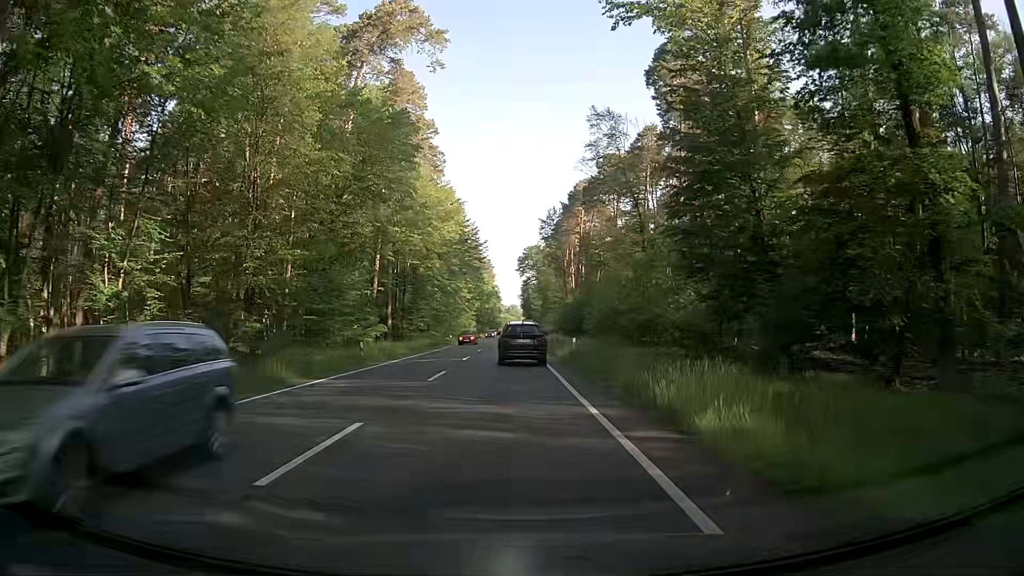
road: primary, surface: asphalt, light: Day
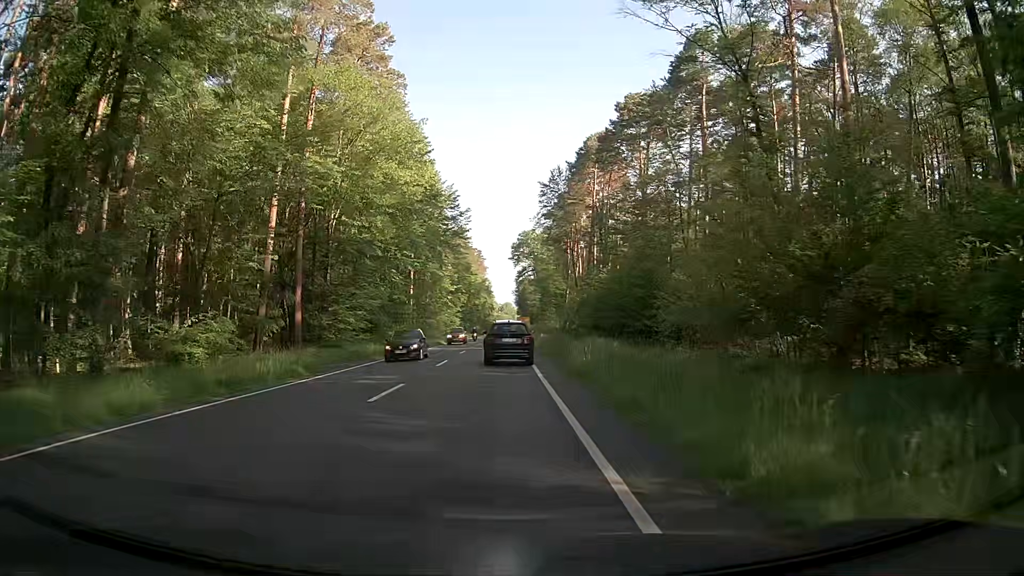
(+0.1, +30.0) m; 0°
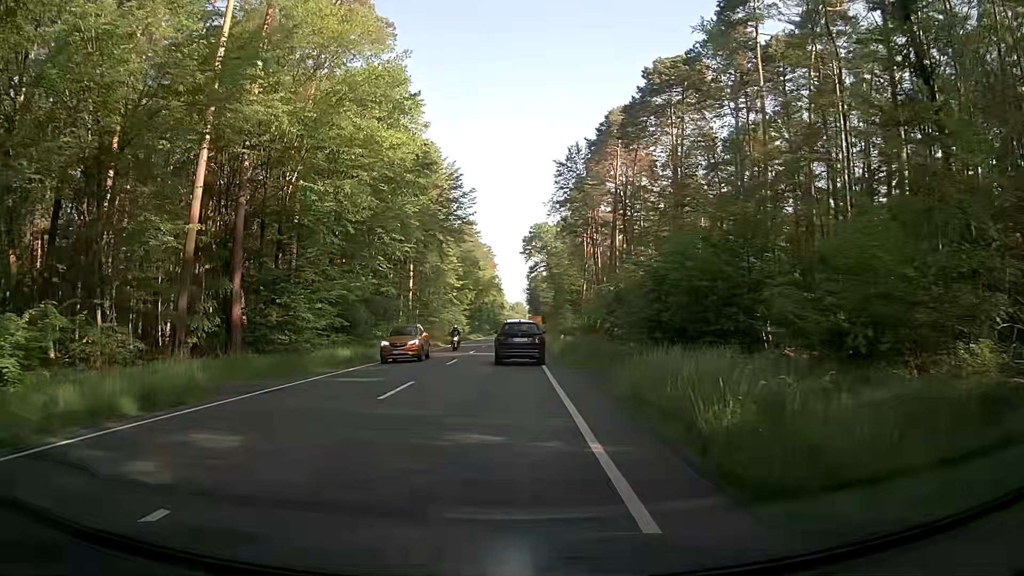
(+0.1, +12.0) m; 0°
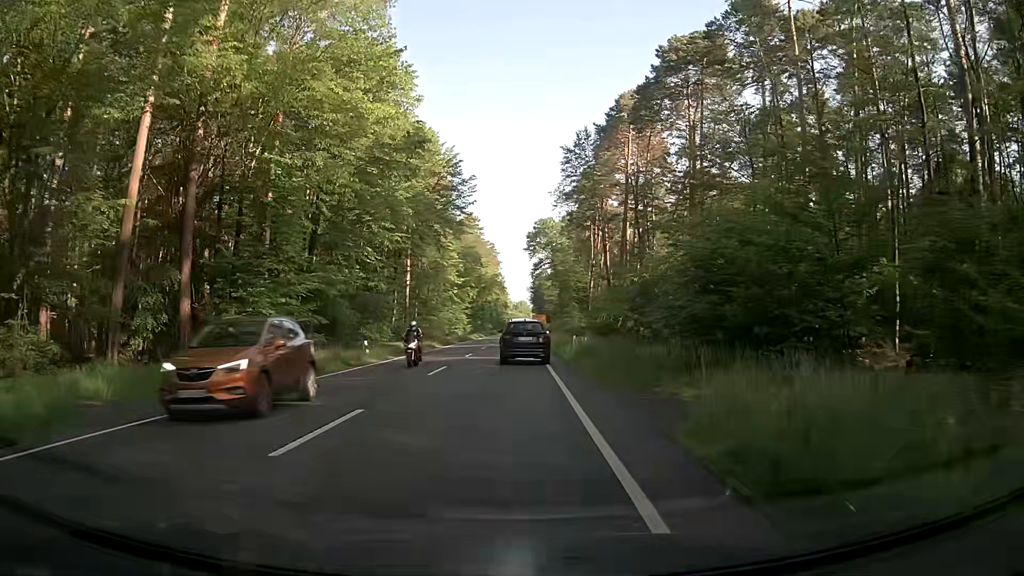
(0.0, +6.0) m; 0°
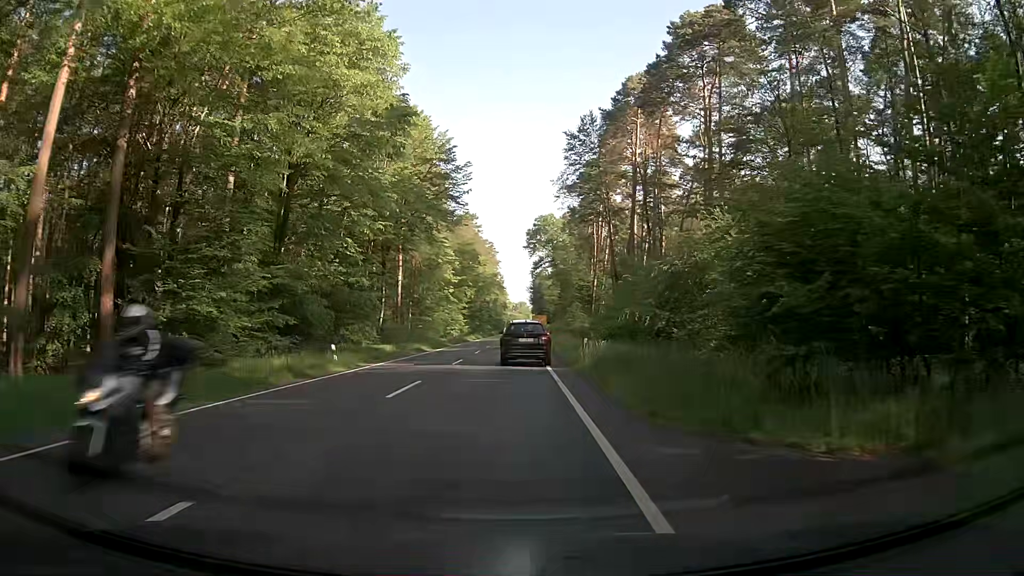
(0.0, +6.1) m; -1°
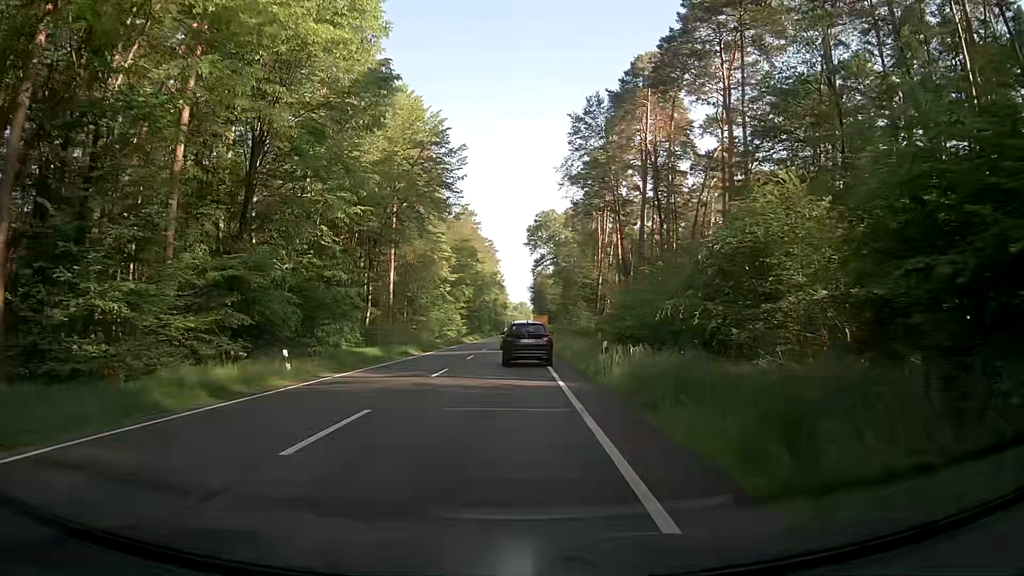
(+0.1, +6.1) m; 0°
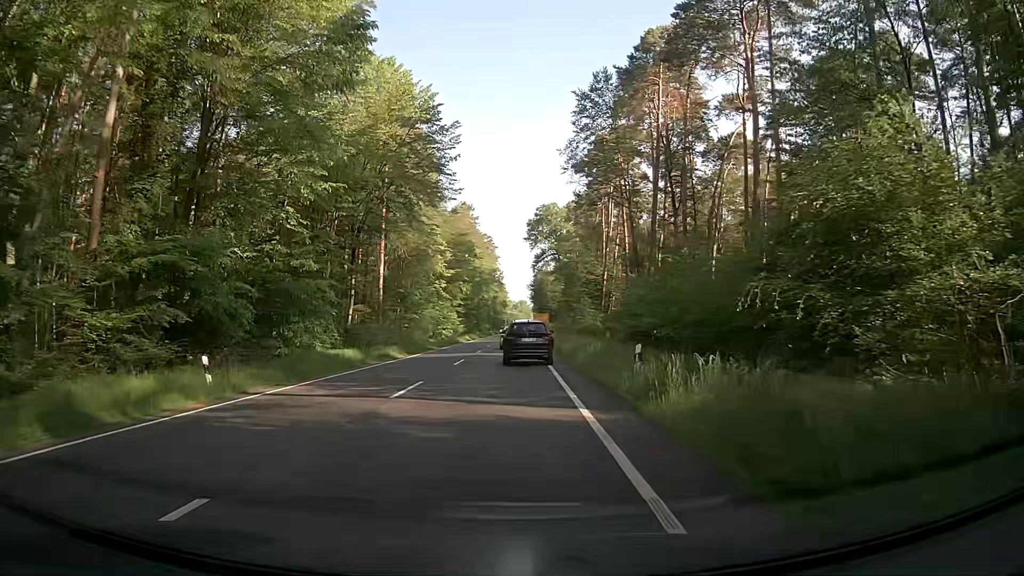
(0.0, +6.2) m; 0°
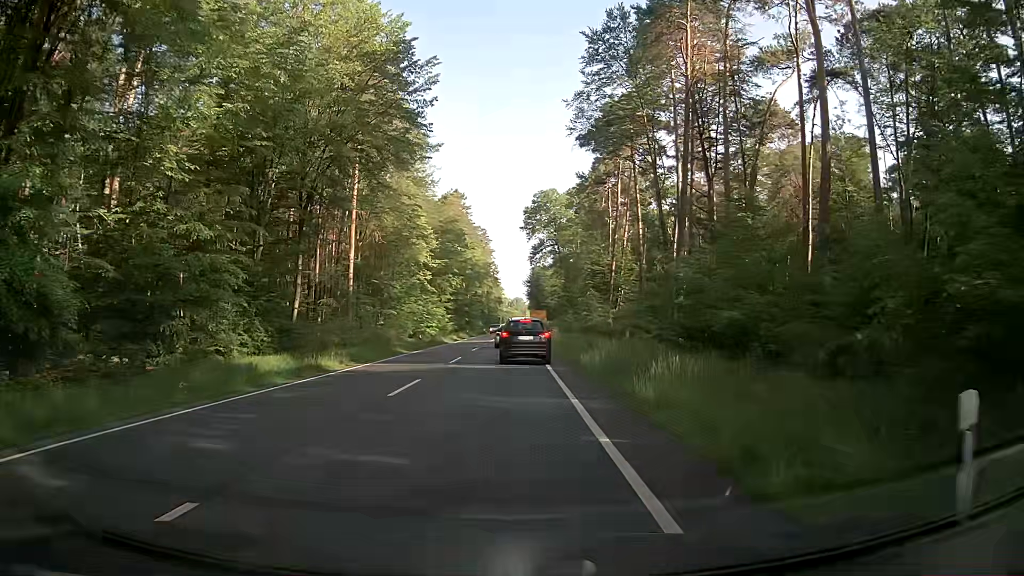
(0.0, +12.3) m; -1°
